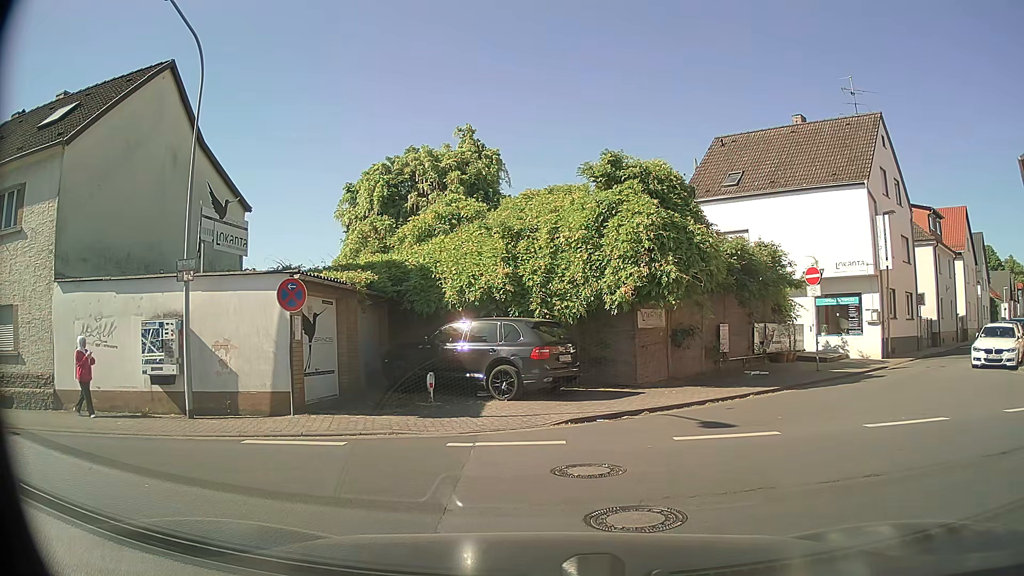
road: residential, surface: asphalt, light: Day
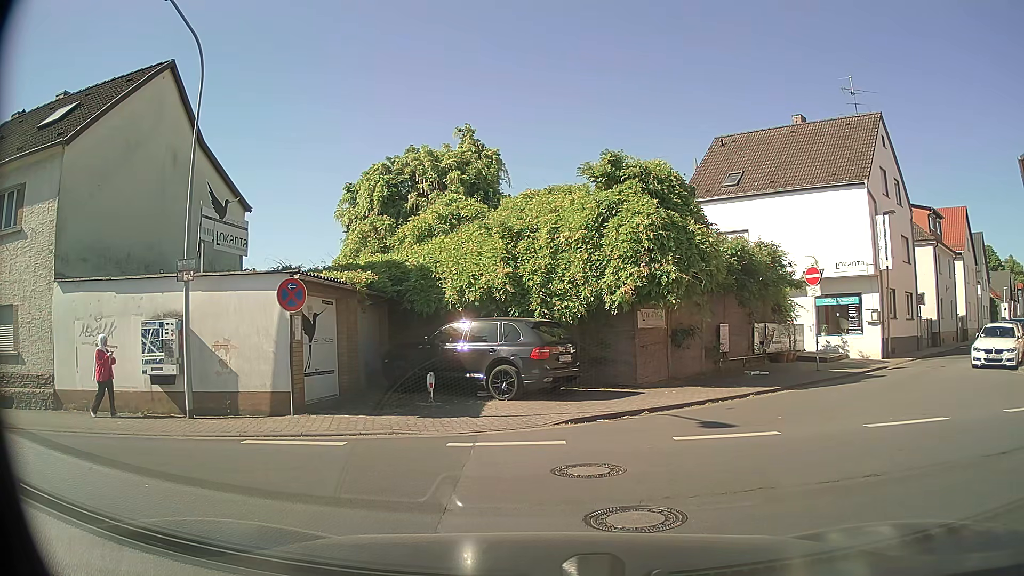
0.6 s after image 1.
(0.0, 0.0) m; 0°
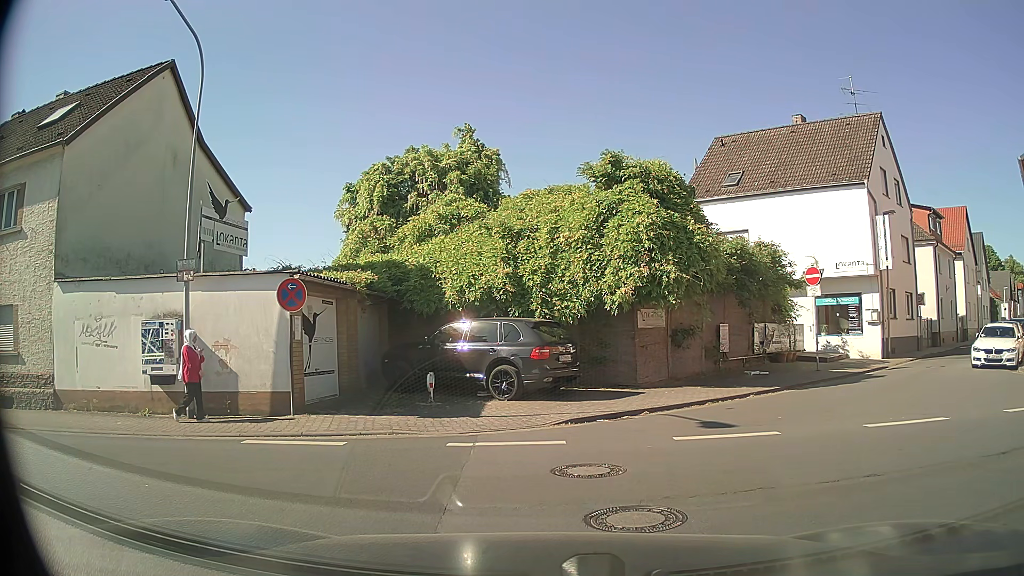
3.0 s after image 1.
(0.0, 0.0) m; 0°
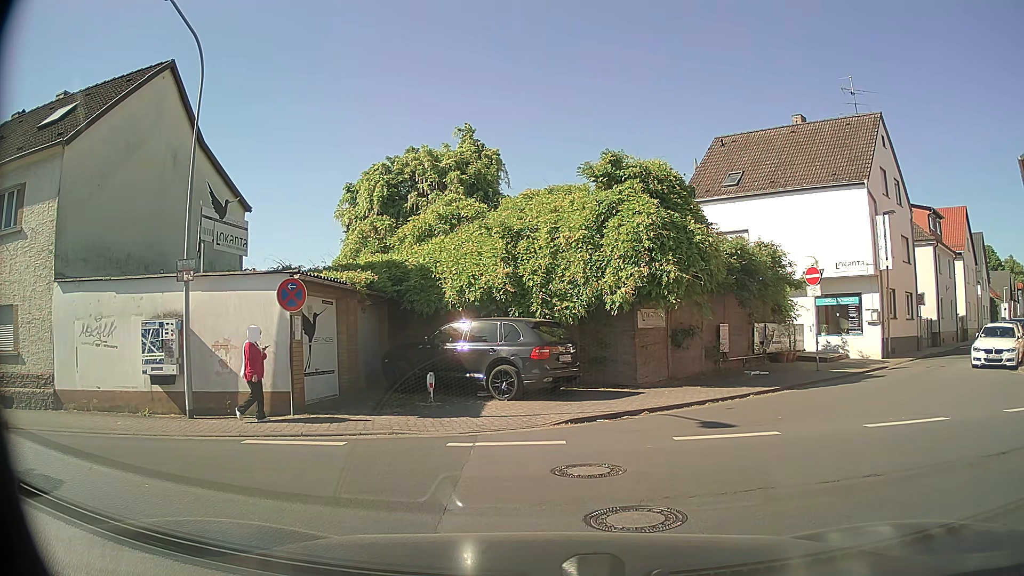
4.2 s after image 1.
(0.0, 0.0) m; 0°
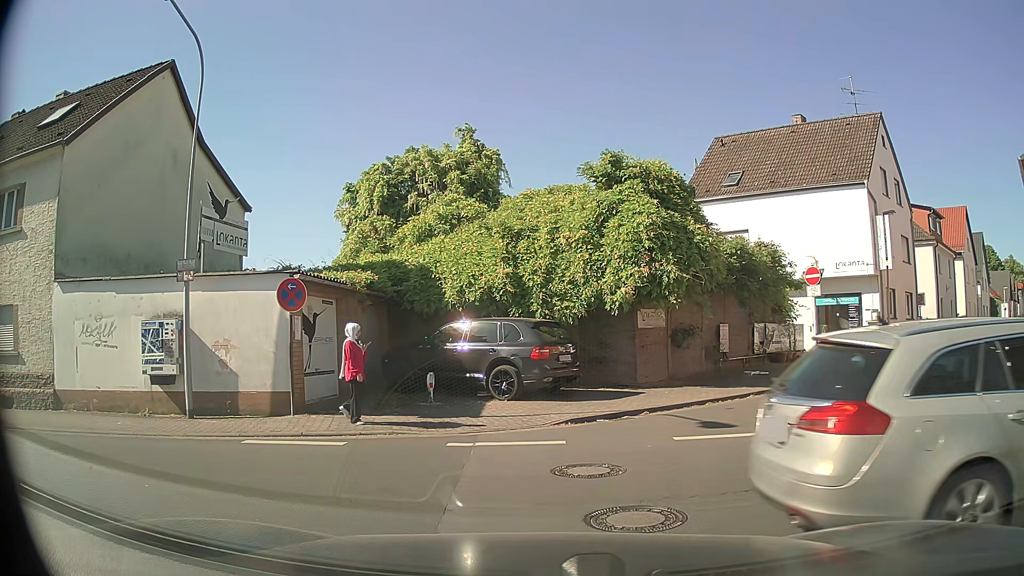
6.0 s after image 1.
(0.0, 0.0) m; 0°
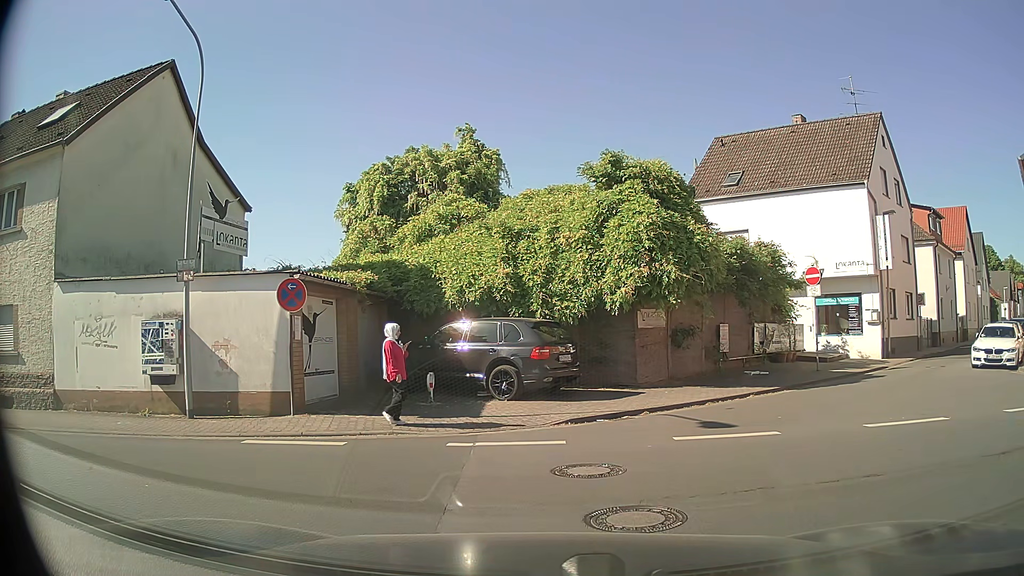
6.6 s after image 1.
(0.0, 0.0) m; 0°
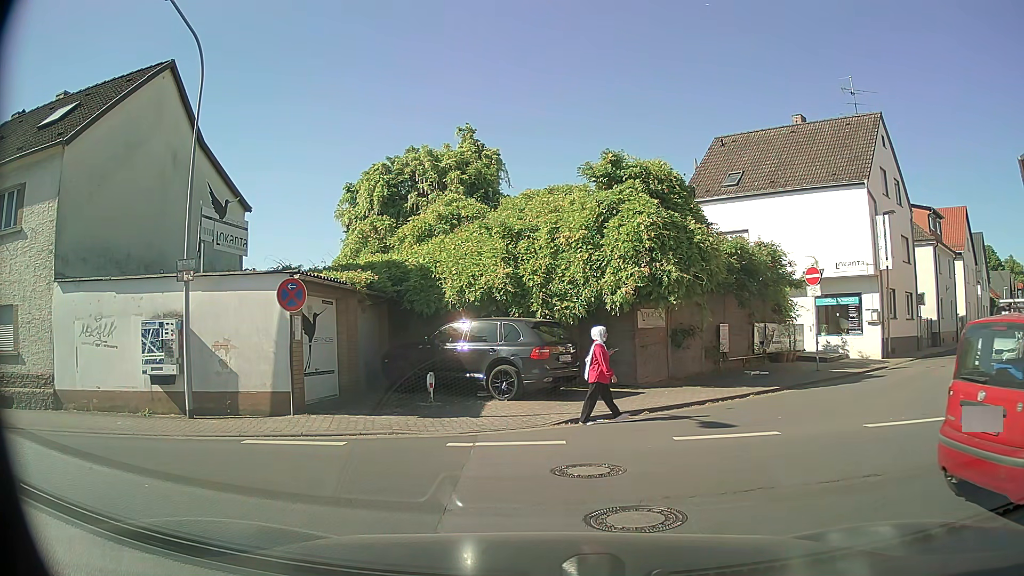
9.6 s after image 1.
(0.0, 0.0) m; 0°
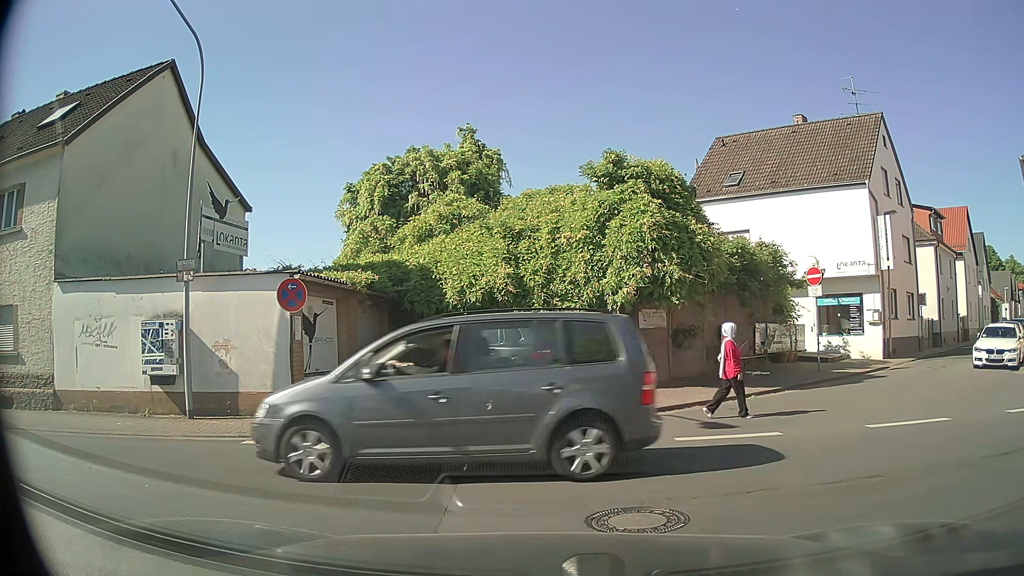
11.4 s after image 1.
(0.0, 0.0) m; 0°
